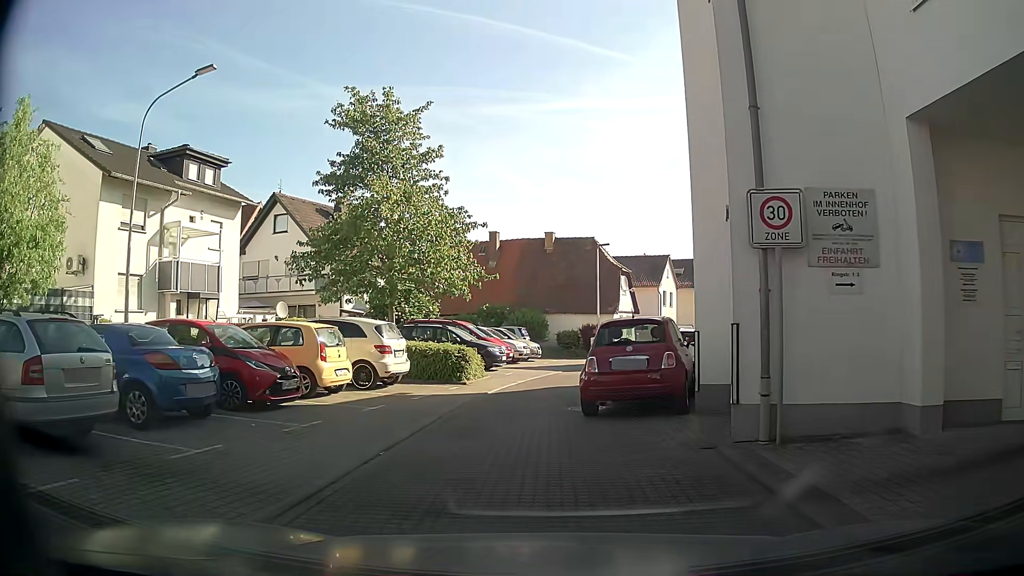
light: Day
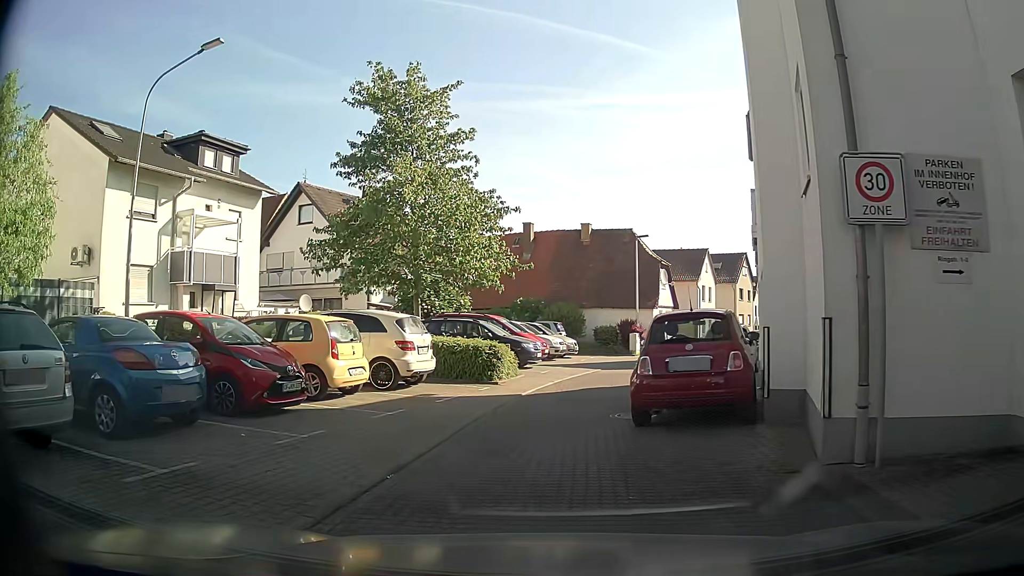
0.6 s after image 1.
(-0.1, +1.5) m; -3°
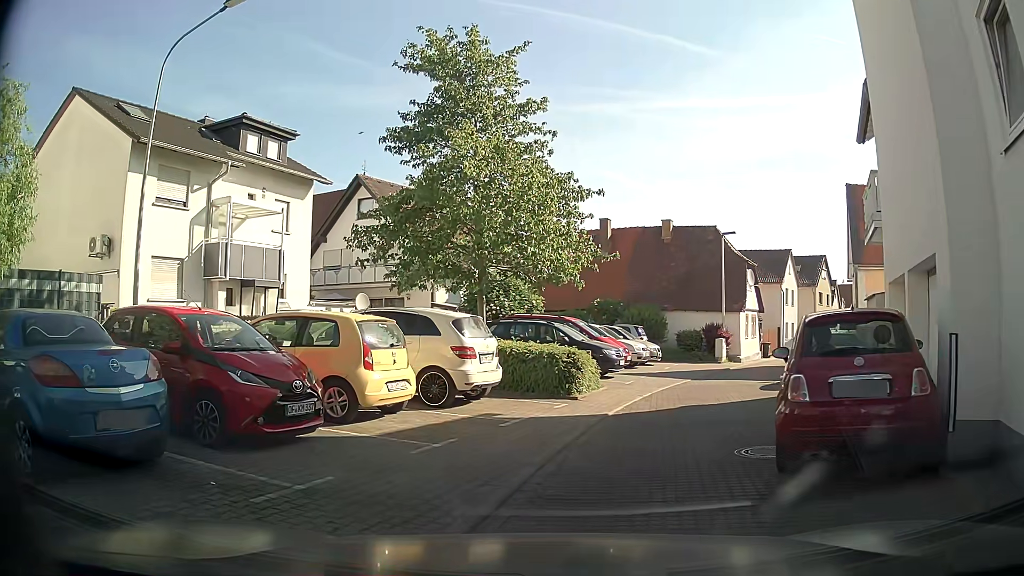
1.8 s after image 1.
(-0.2, +2.7) m; -8°
